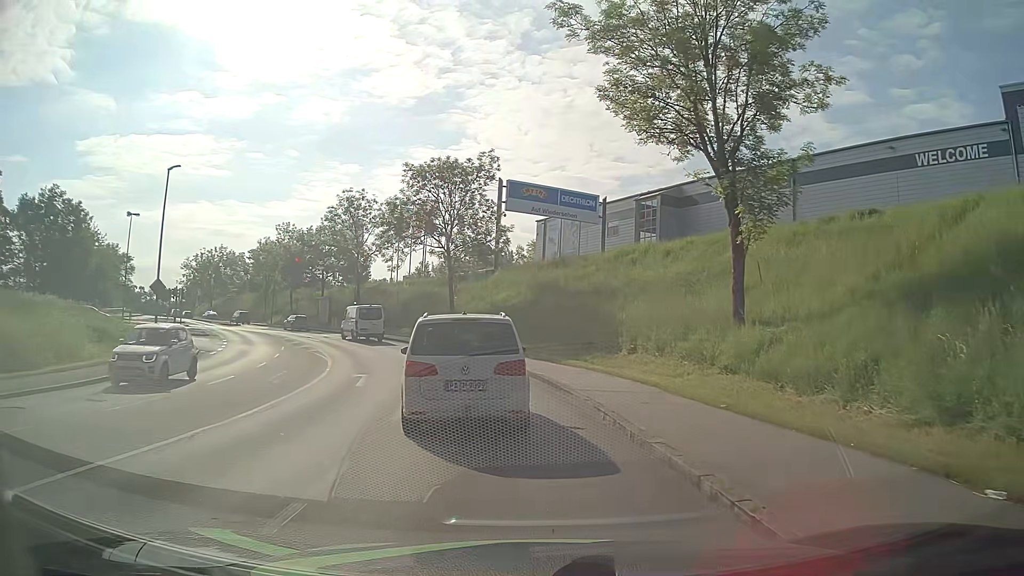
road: tertiary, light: Day
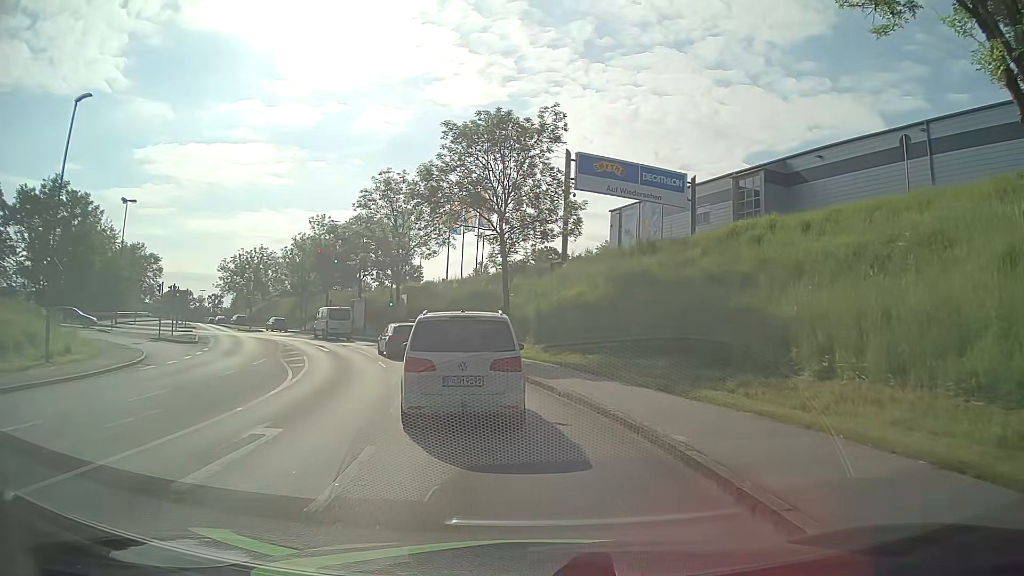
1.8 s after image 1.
(-0.6, +11.6) m; -5°
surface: asphalt
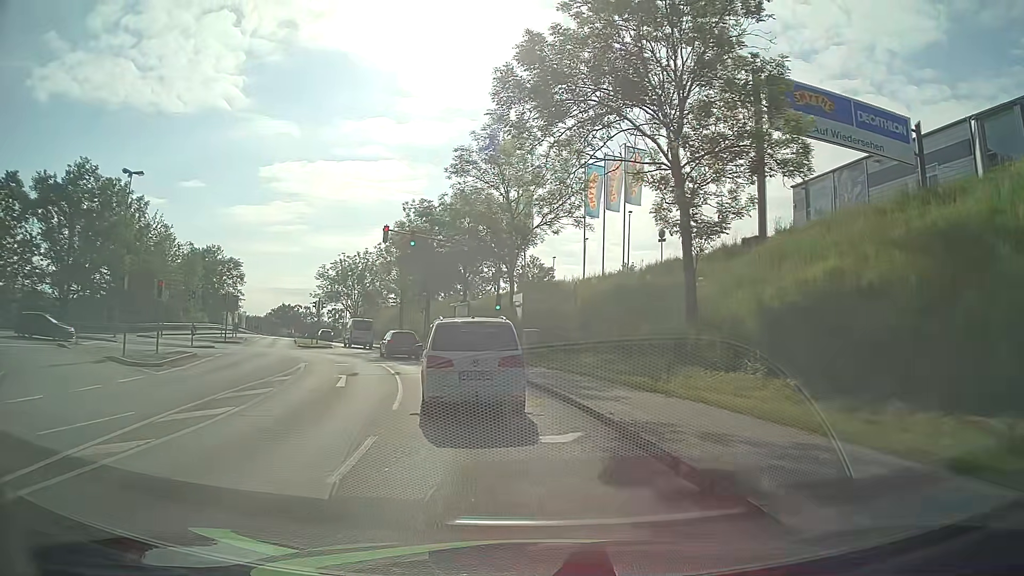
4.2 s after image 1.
(-1.8, +17.5) m; -12°
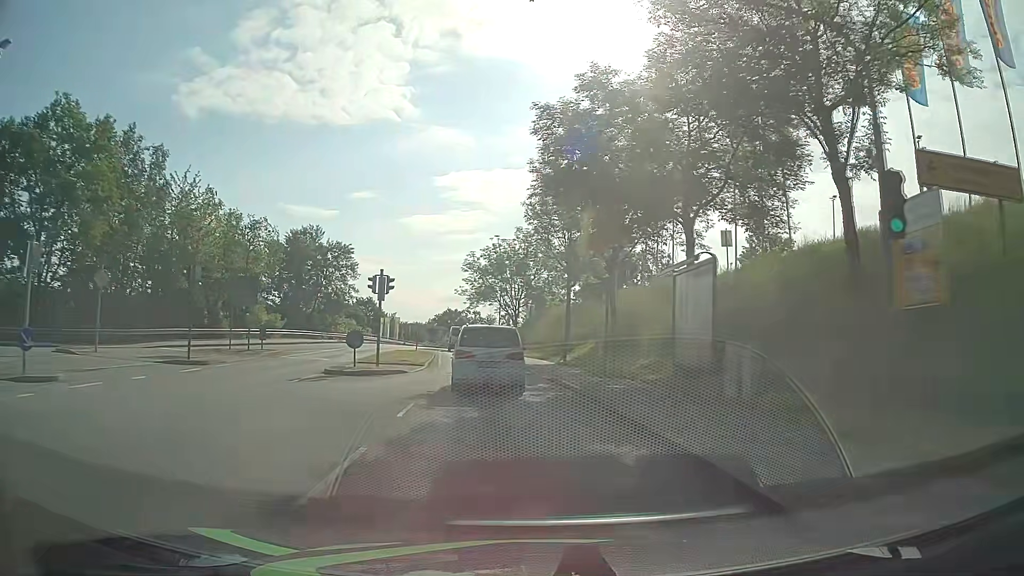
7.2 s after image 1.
(-3.7, +26.4) m; -15°
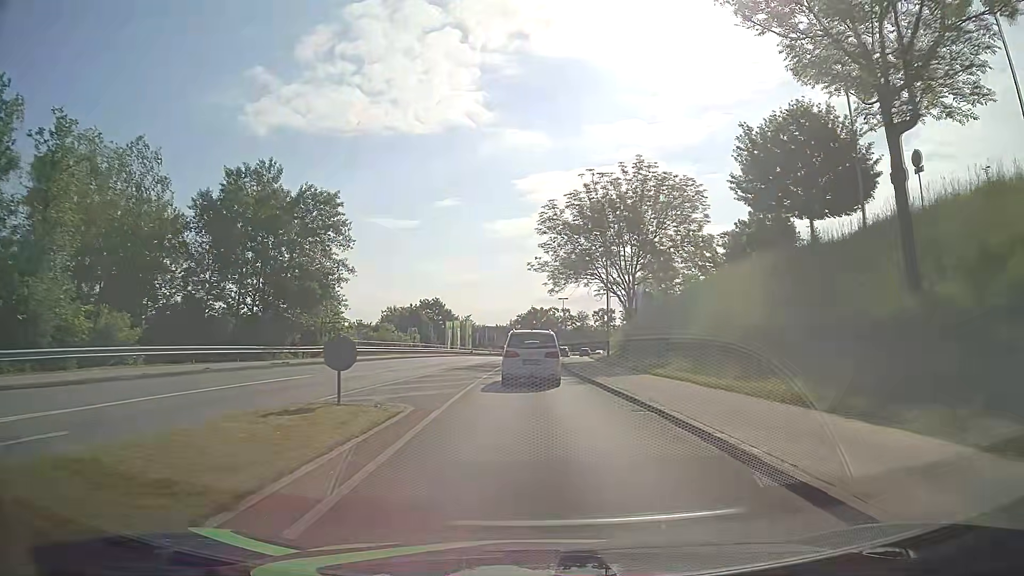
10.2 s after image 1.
(-2.8, +32.7) m; -8°
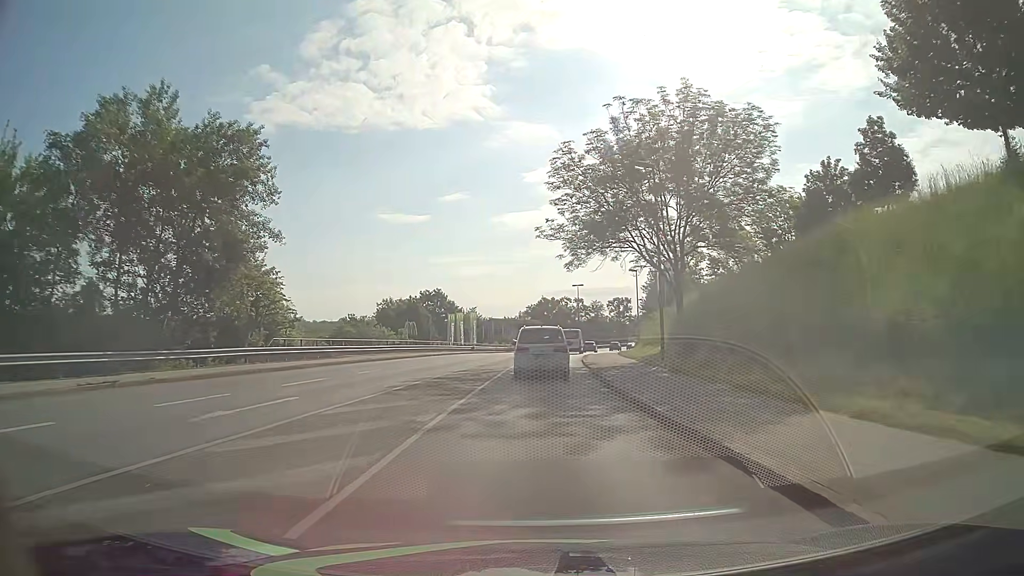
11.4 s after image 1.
(0.0, +14.1) m; -1°
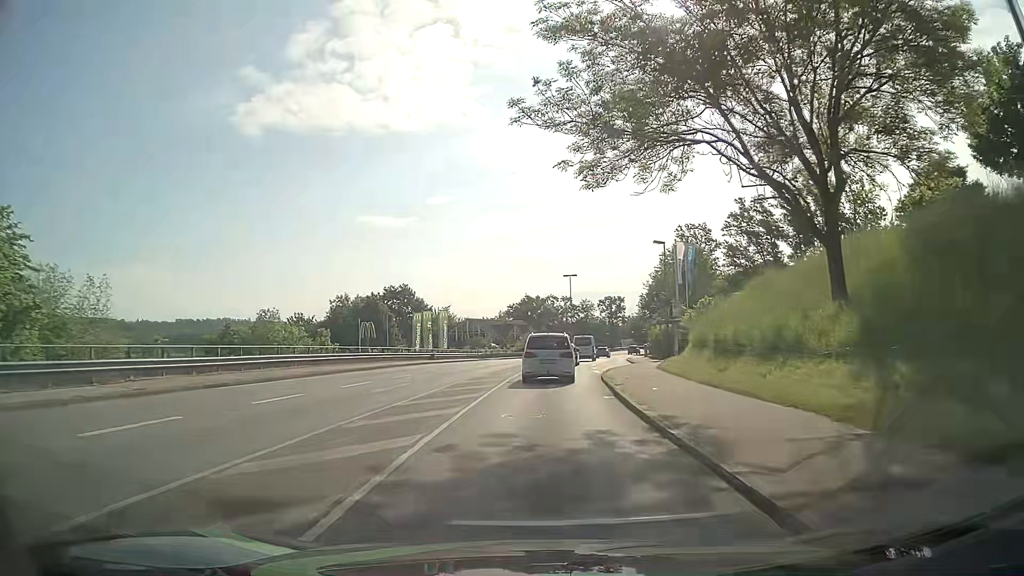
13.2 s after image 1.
(+0.2, +21.5) m; +1°
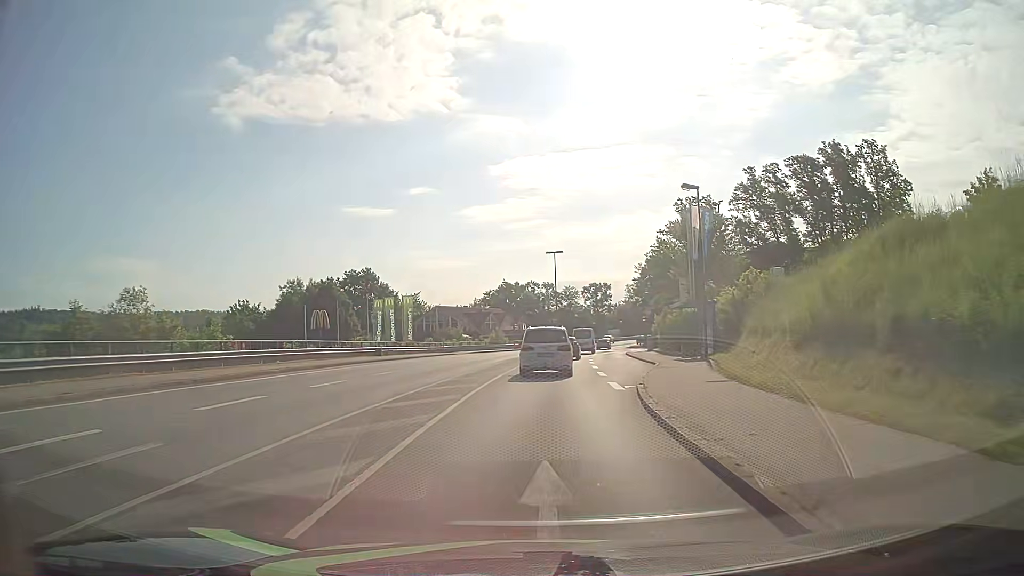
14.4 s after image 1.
(+0.2, +14.4) m; +2°
(0, +10) (0, +20) (+1, +30) (+2, +40) (+2, +50) (+4, +60) (+5, +70) (+6, +80) (+8, +89) (+11, +99) m
